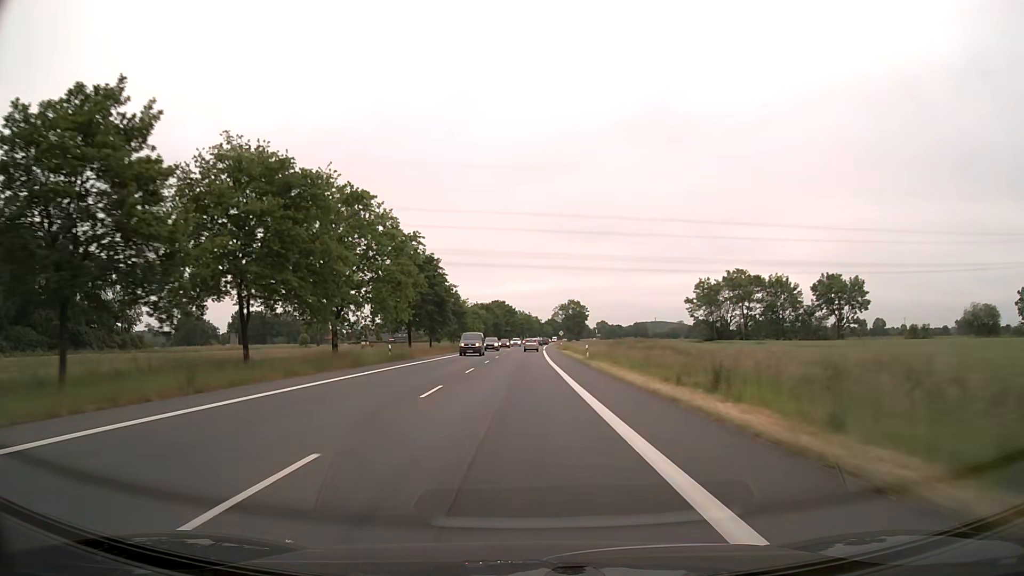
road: primary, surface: asphalt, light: Day
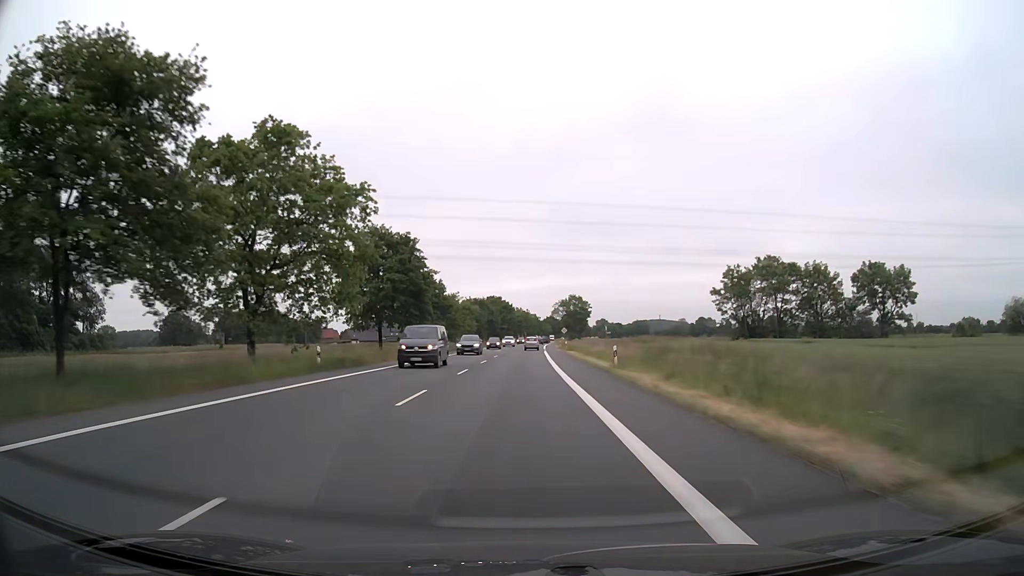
(0.0, +14.4) m; 0°
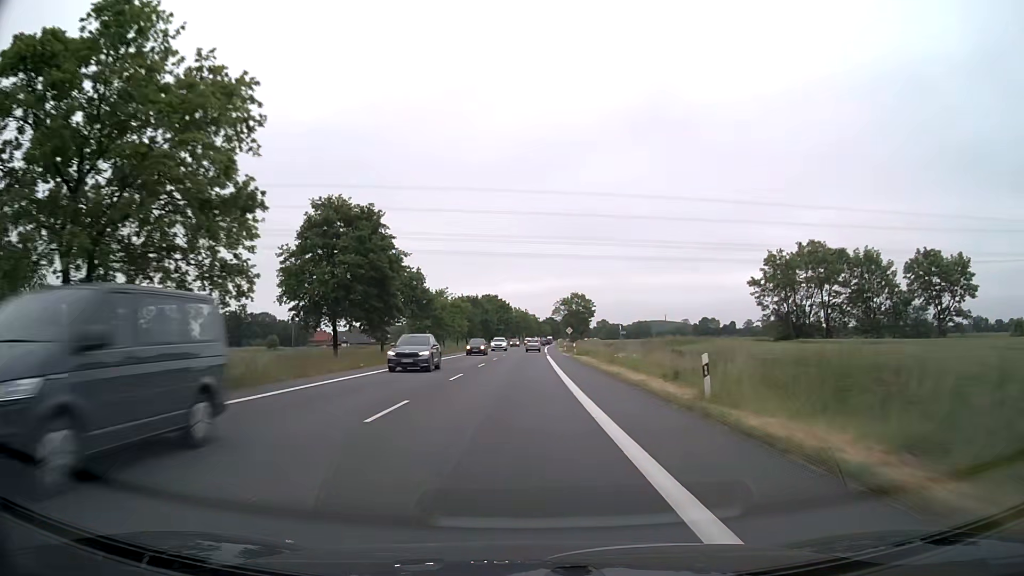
(0.0, +14.4) m; 0°
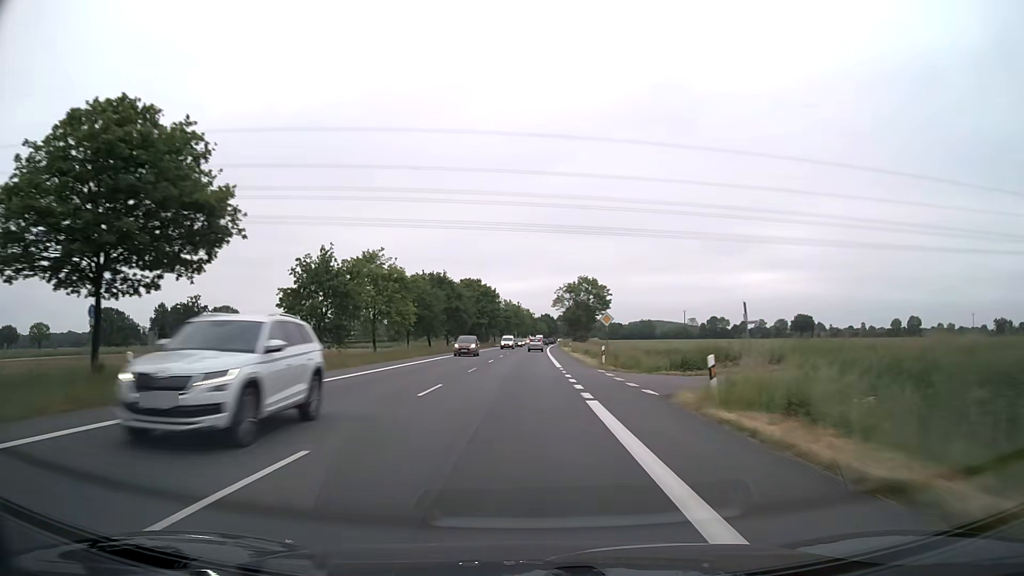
(0.0, +43.2) m; 0°
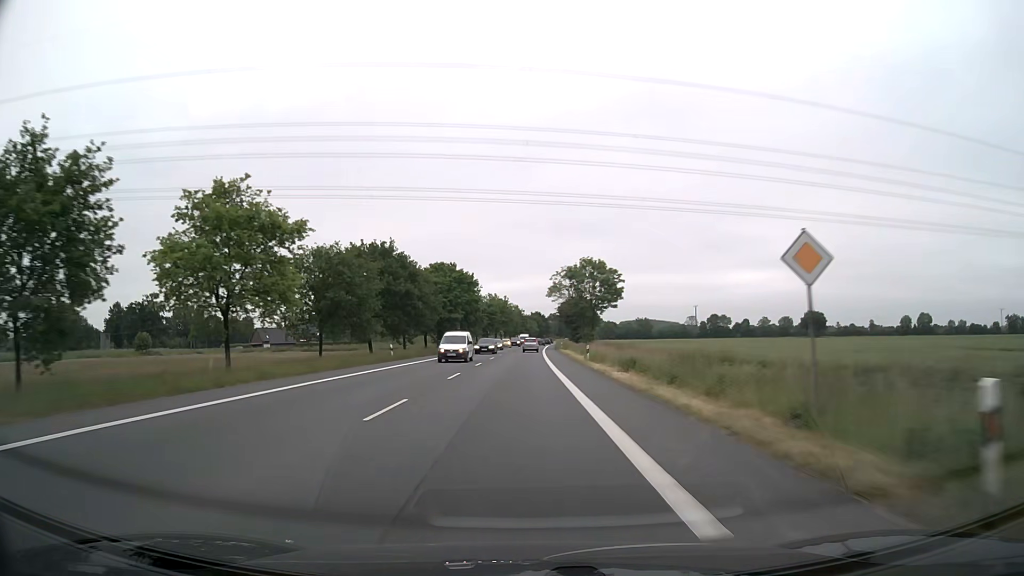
(+0.3, +28.8) m; +1°
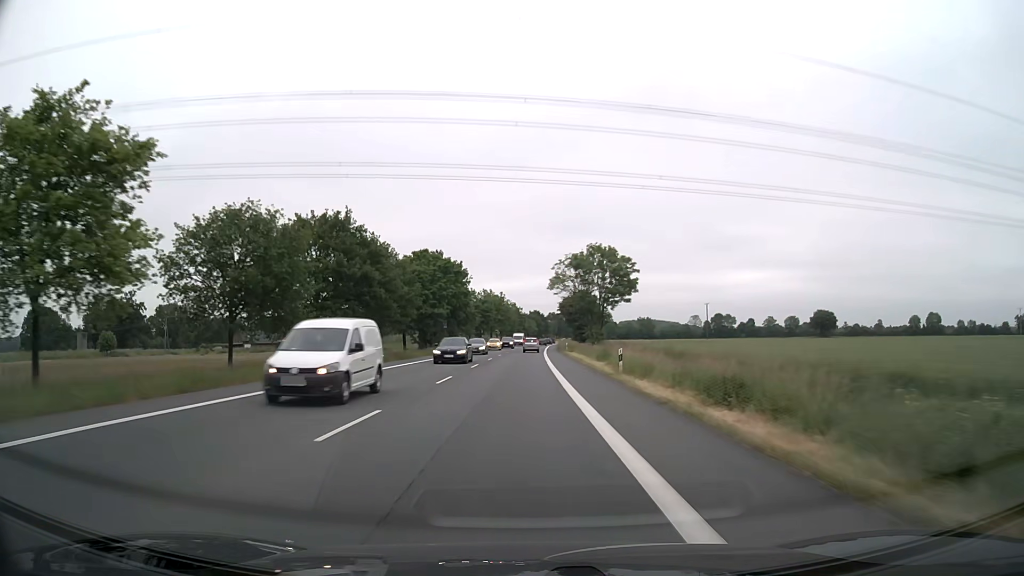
(0.0, +14.4) m; 0°
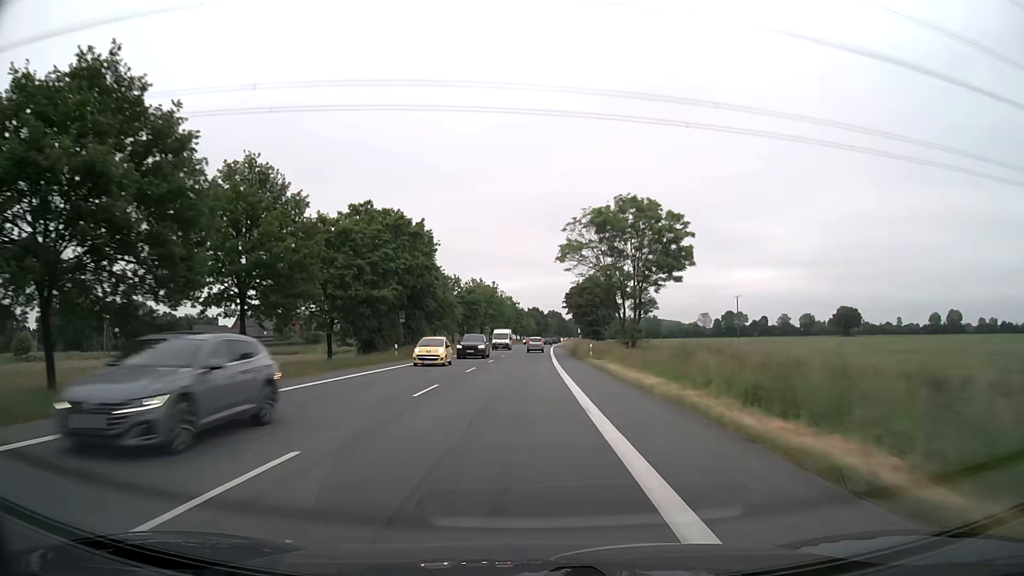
(0.0, +28.8) m; 0°
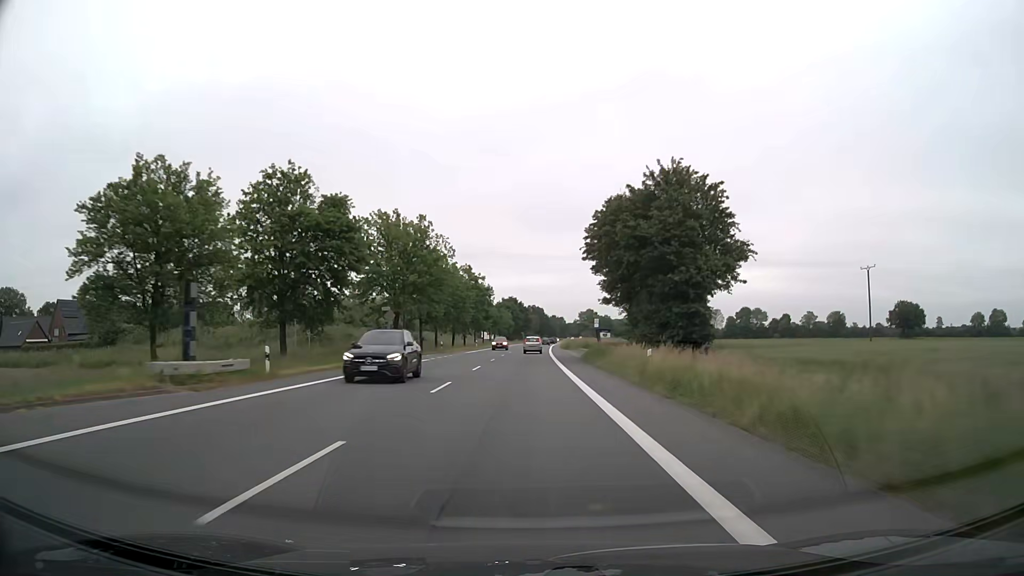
(+1.0, +71.3) m; +2°
(0, +10) (0, +20) (0, +30) (0, +40) (0, +50) (0, +60) (+1, +70) (+1, +80) (+1, +90) (+1, +100) m
